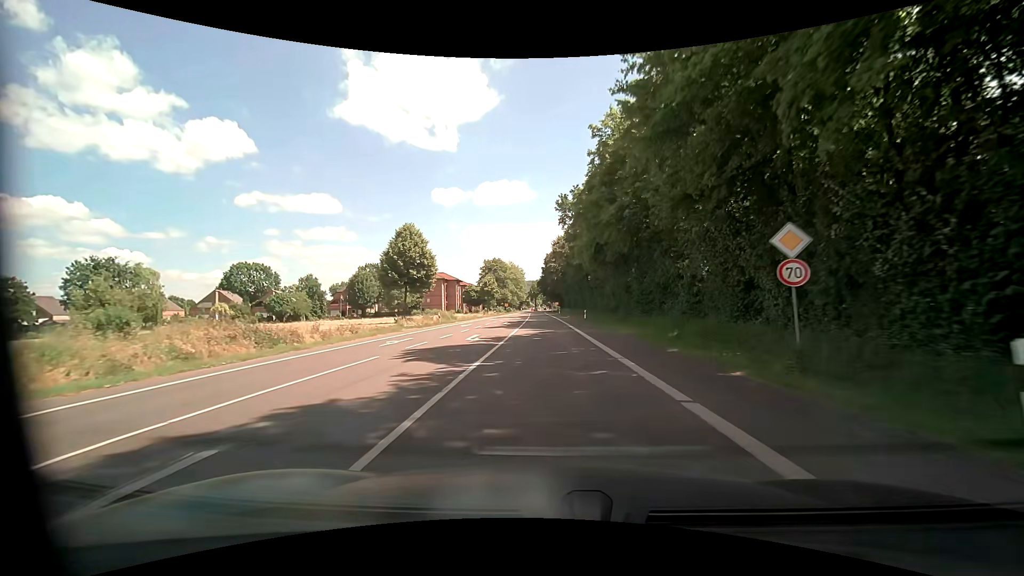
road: tertiary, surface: asphalt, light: Day
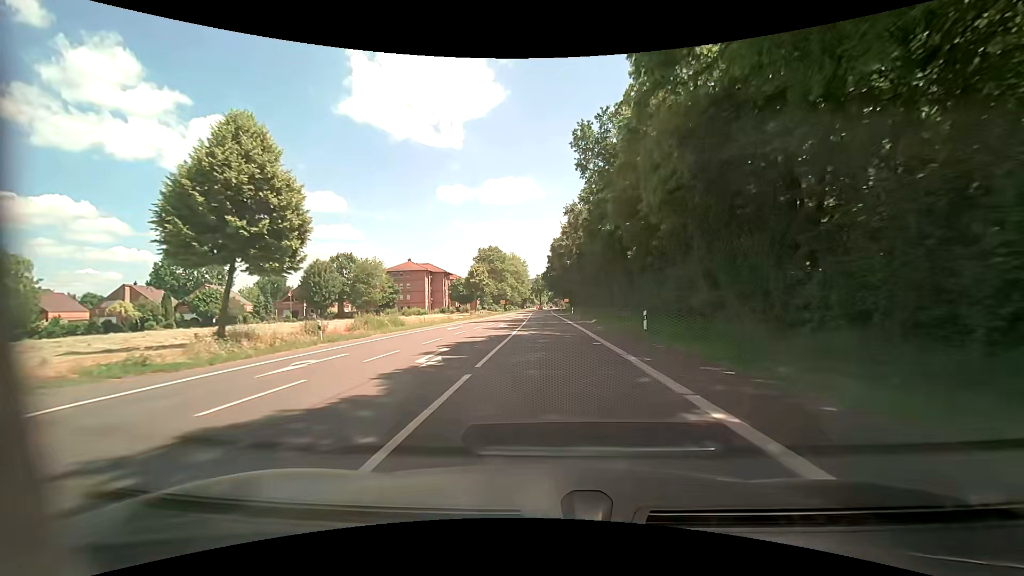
(-0.2, +29.4) m; -1°
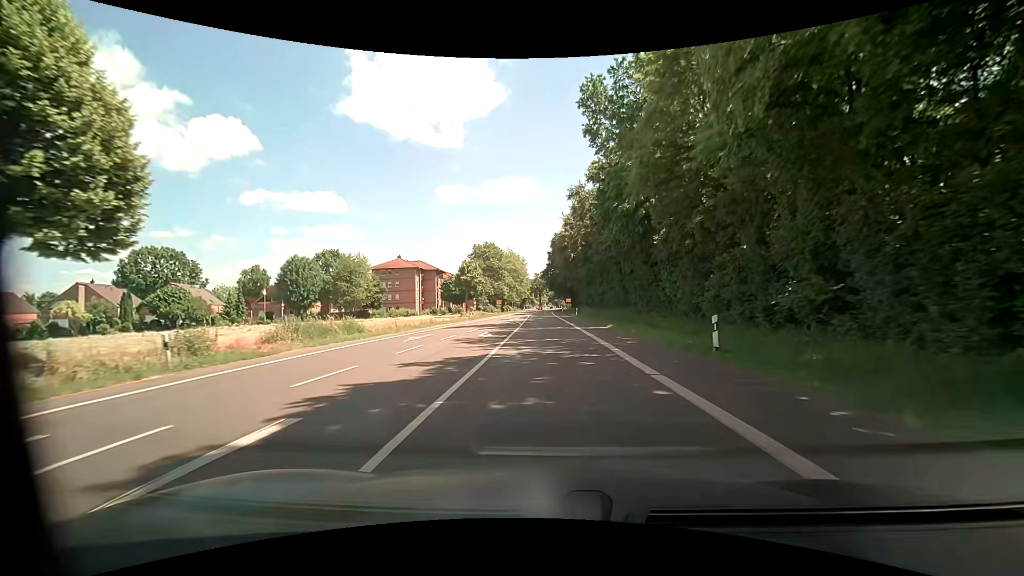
(0.0, +9.7) m; 0°
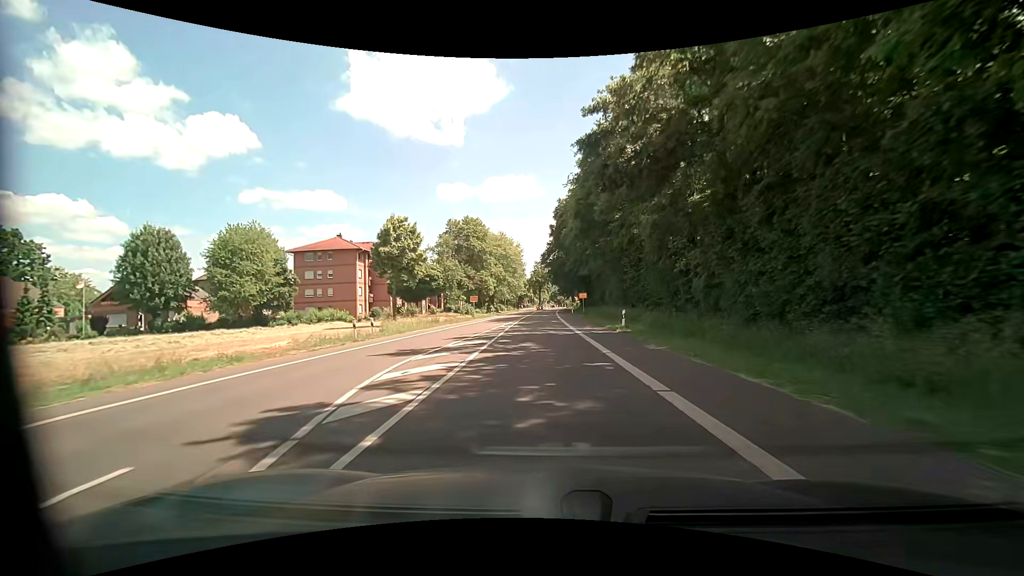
(0.0, +37.6) m; 0°
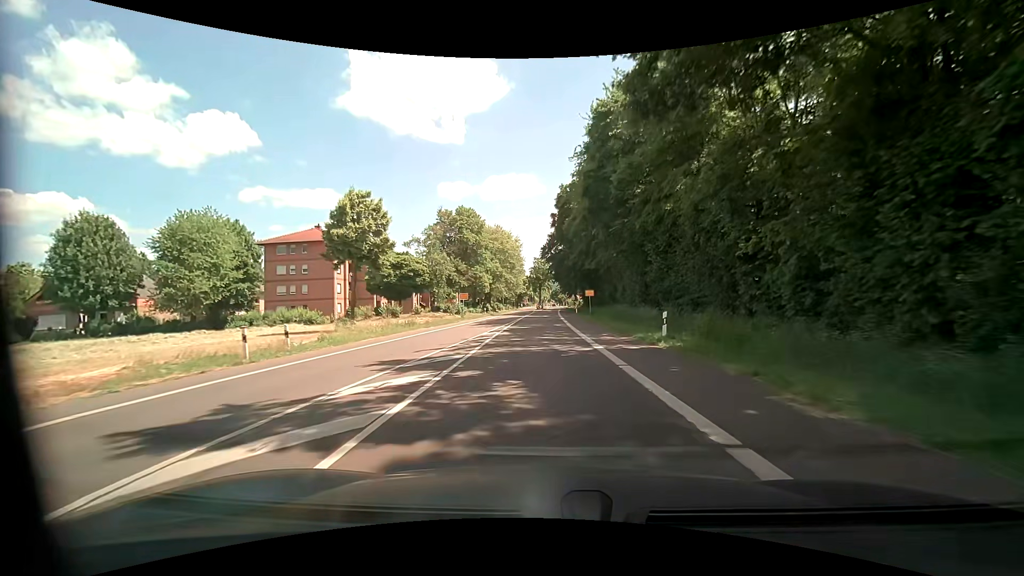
(0.0, +8.8) m; 0°
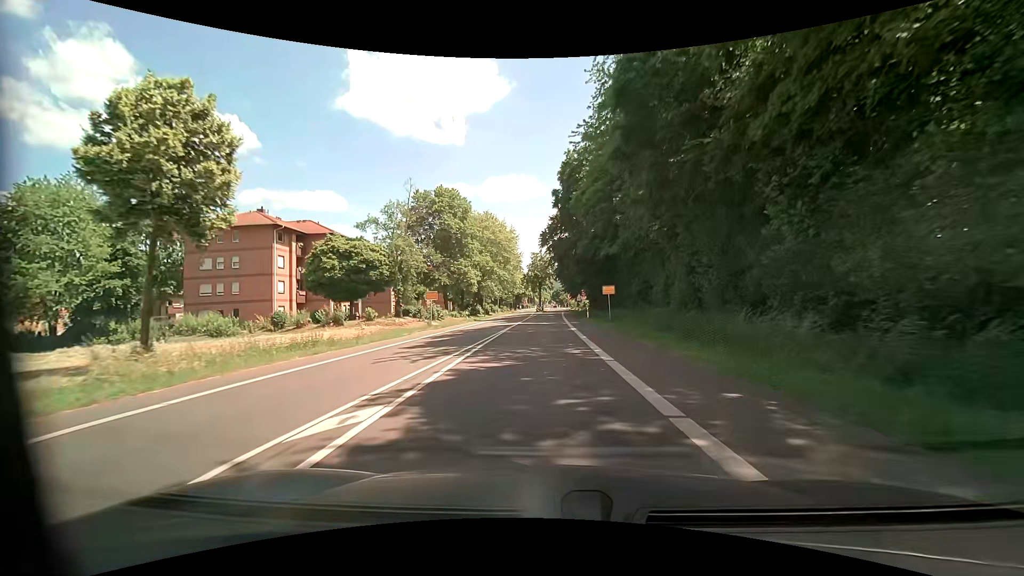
(0.0, +16.3) m; 0°
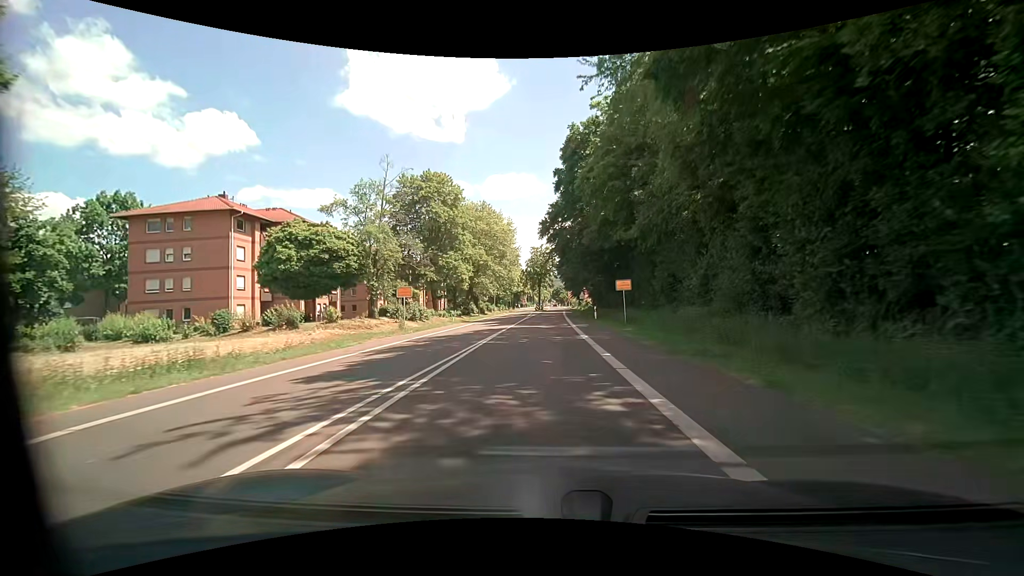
(-0.1, +7.7) m; -1°
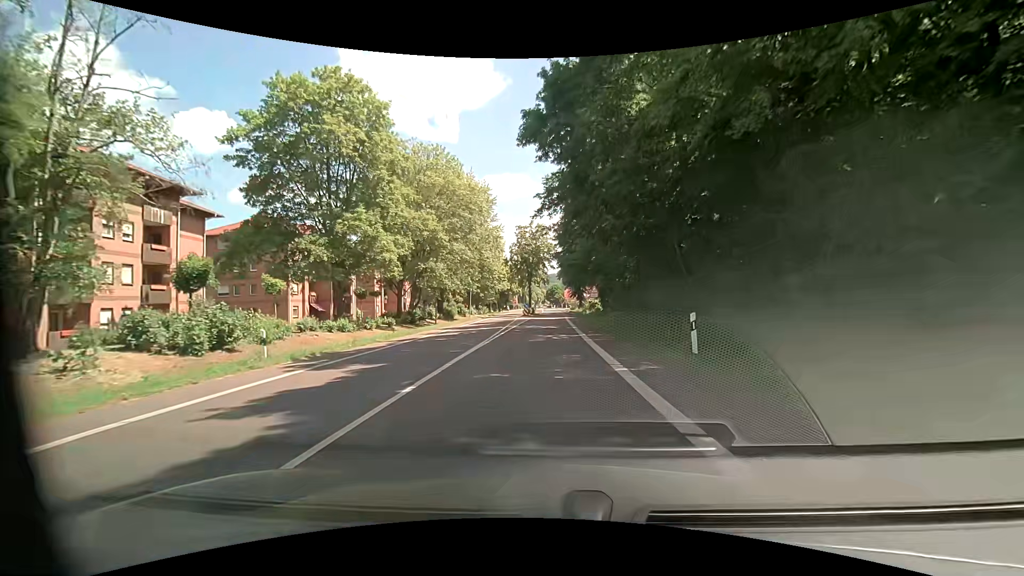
(+0.2, +28.6) m; +1°
(0, +10) (0, +20) (0, +30) (0, +40) (0, +50) (0, +60) (+1, +70) (+1, +80) (+1, +90) (+1, +100) m
